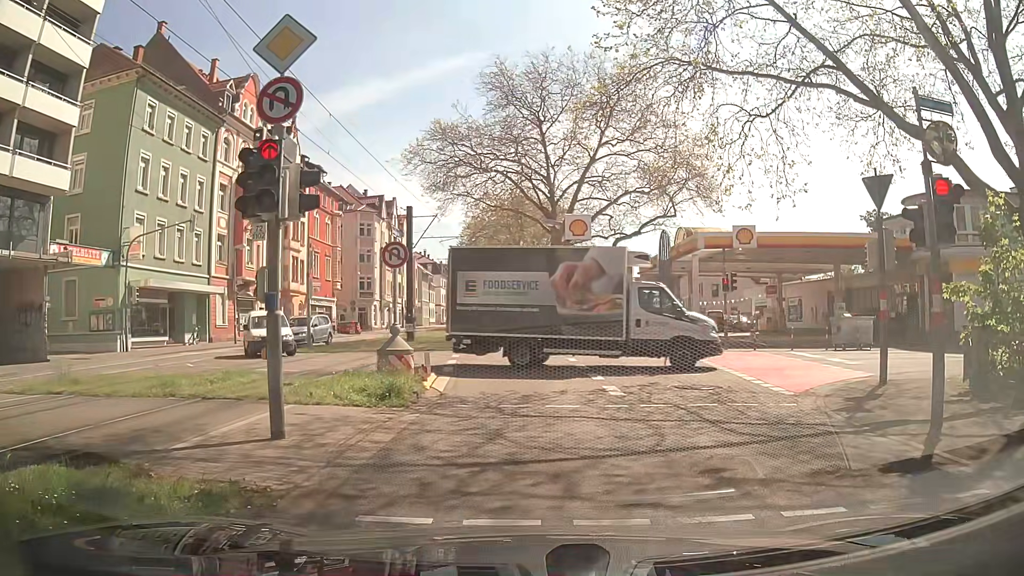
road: secondary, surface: asphalt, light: Day
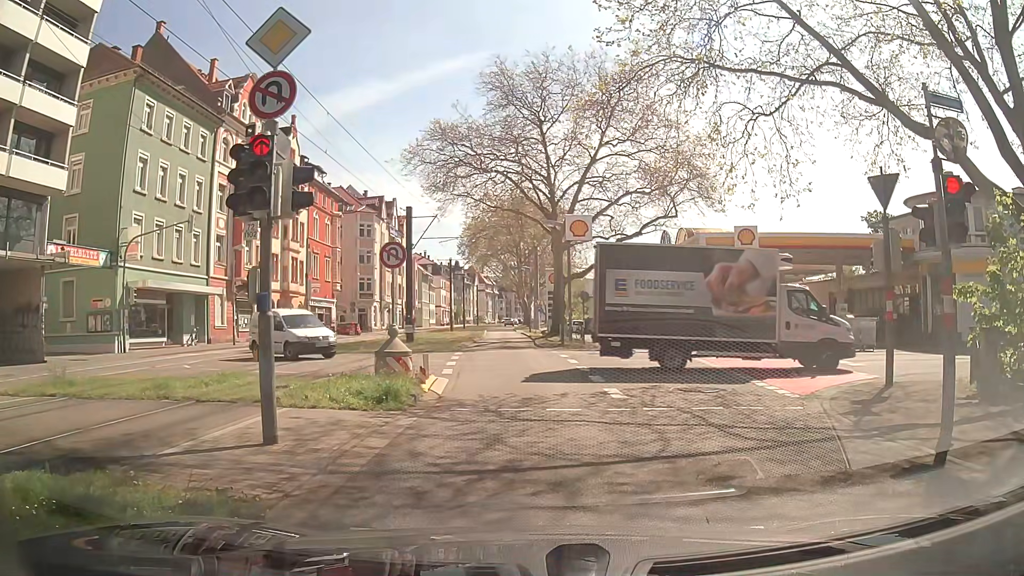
(0.0, +0.2) m; 0°
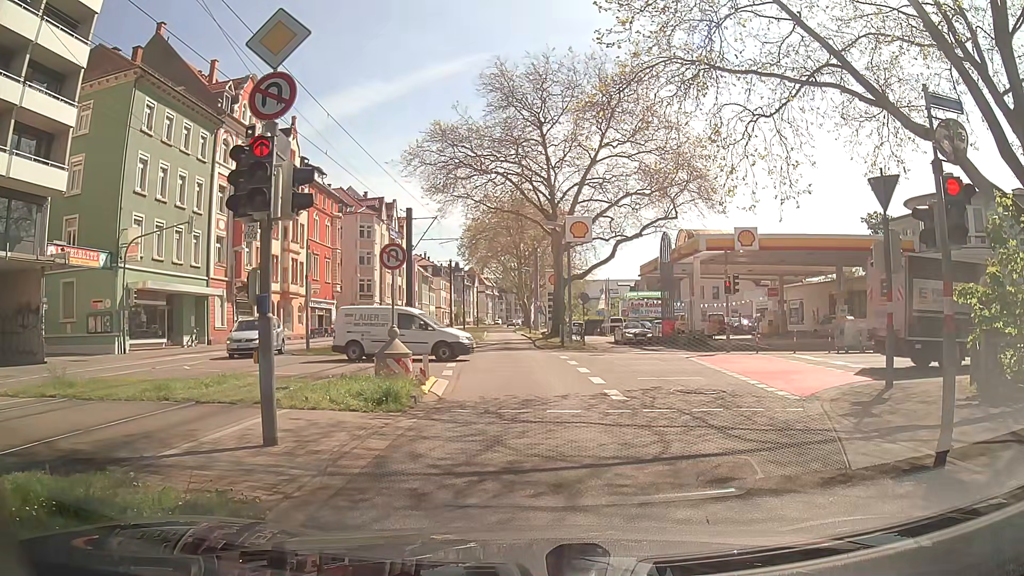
(0.0, +0.1) m; 0°
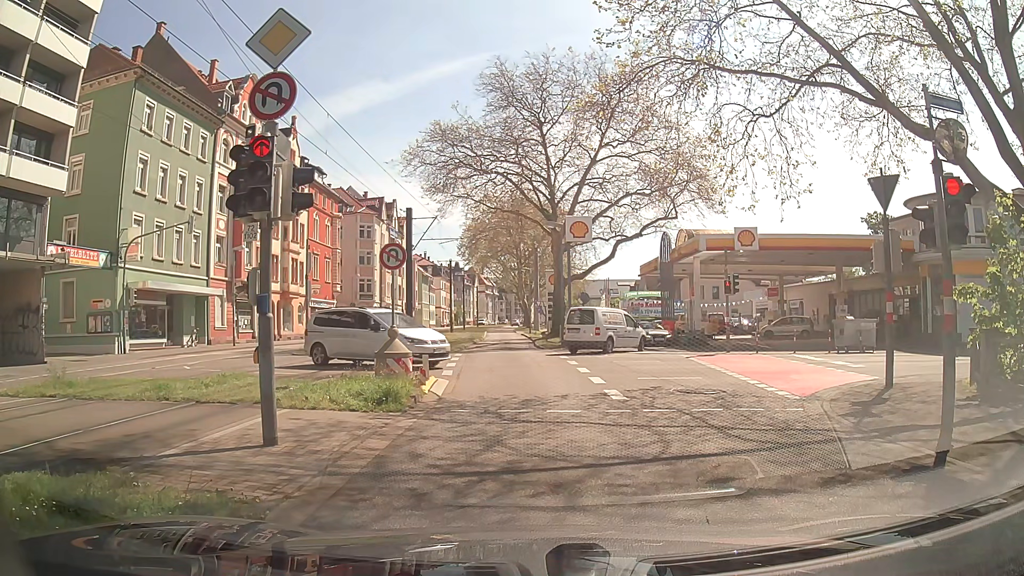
(0.0, 0.0) m; 0°
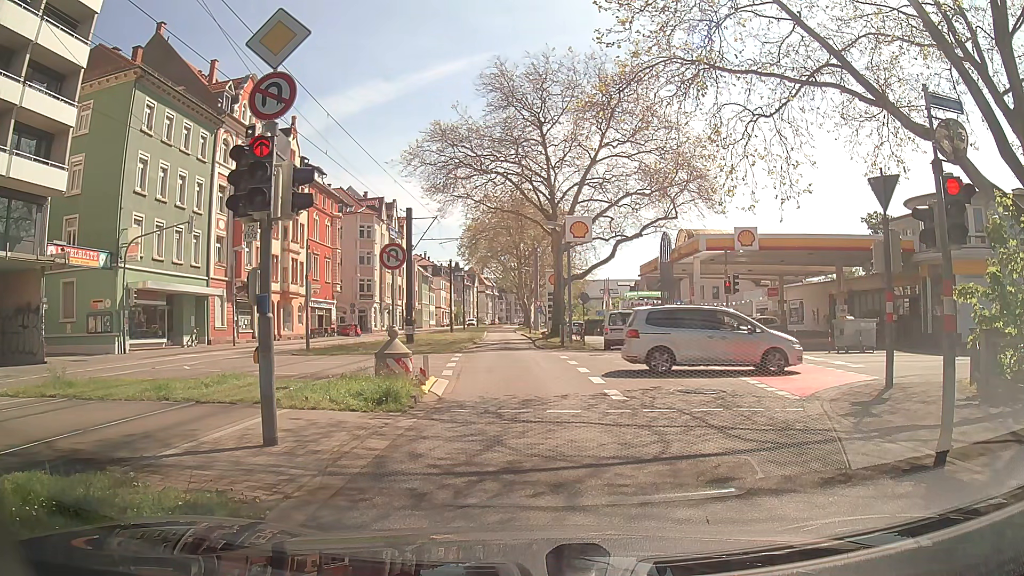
(0.0, 0.0) m; 0°
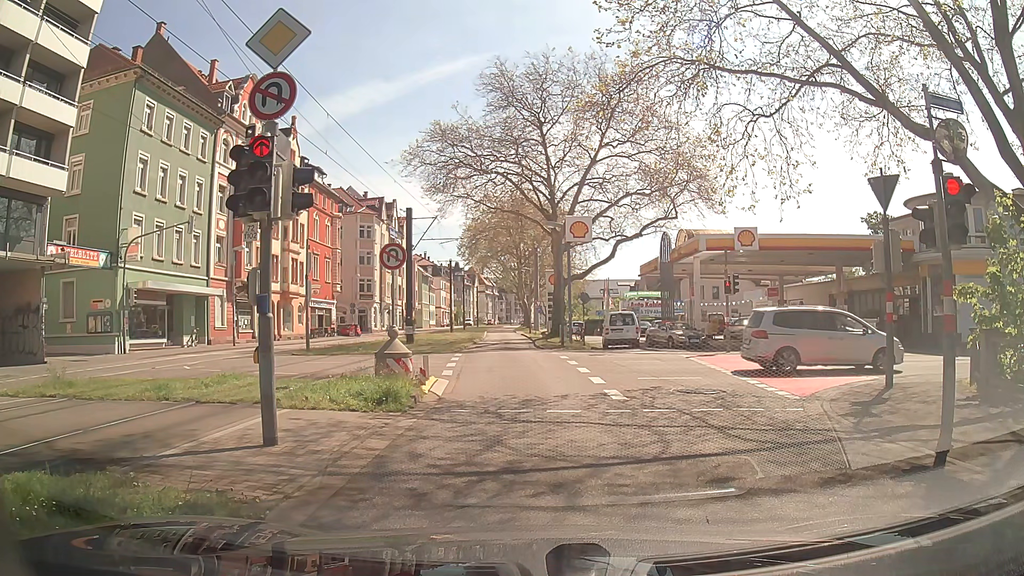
(0.0, 0.0) m; 0°
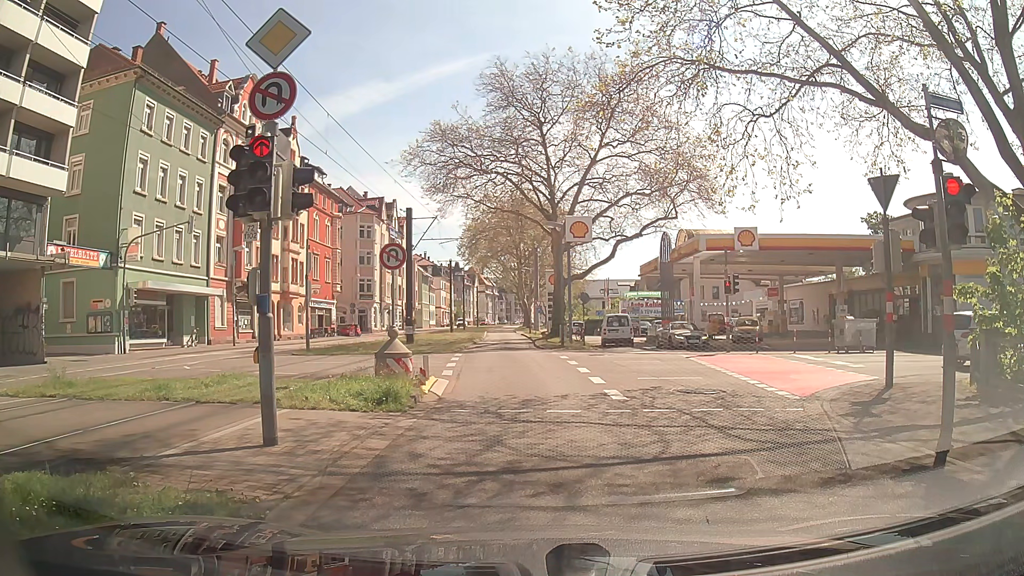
(0.0, 0.0) m; 0°
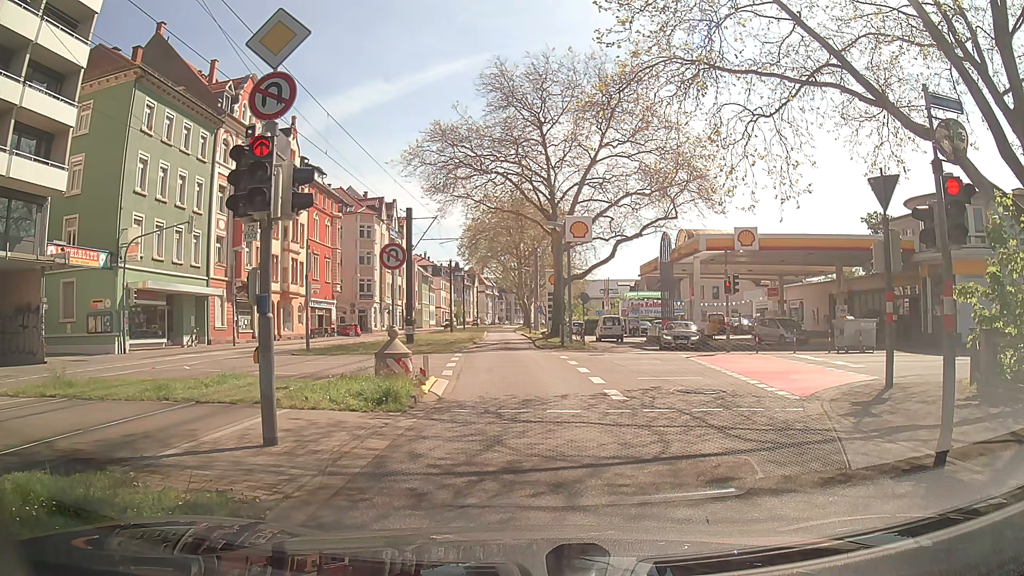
(0.0, 0.0) m; 0°
